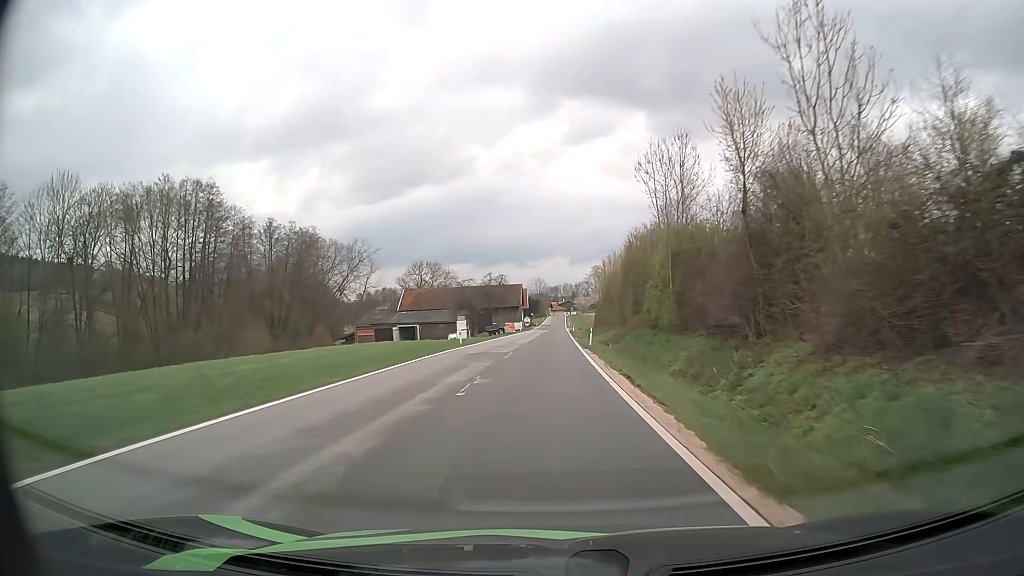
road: tertiary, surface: asphalt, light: Day
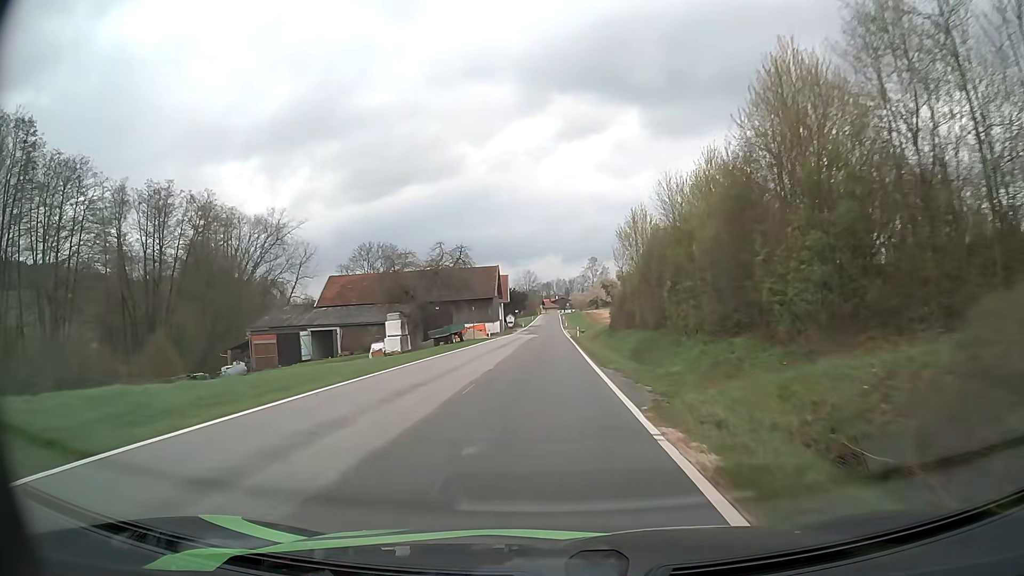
(+0.3, +36.5) m; +1°
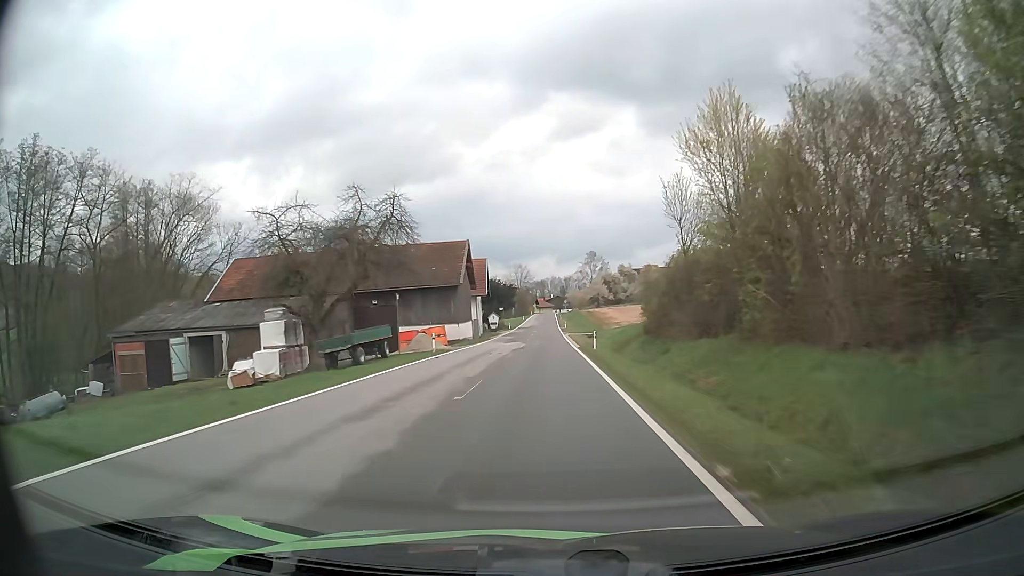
(0.0, +24.5) m; 0°
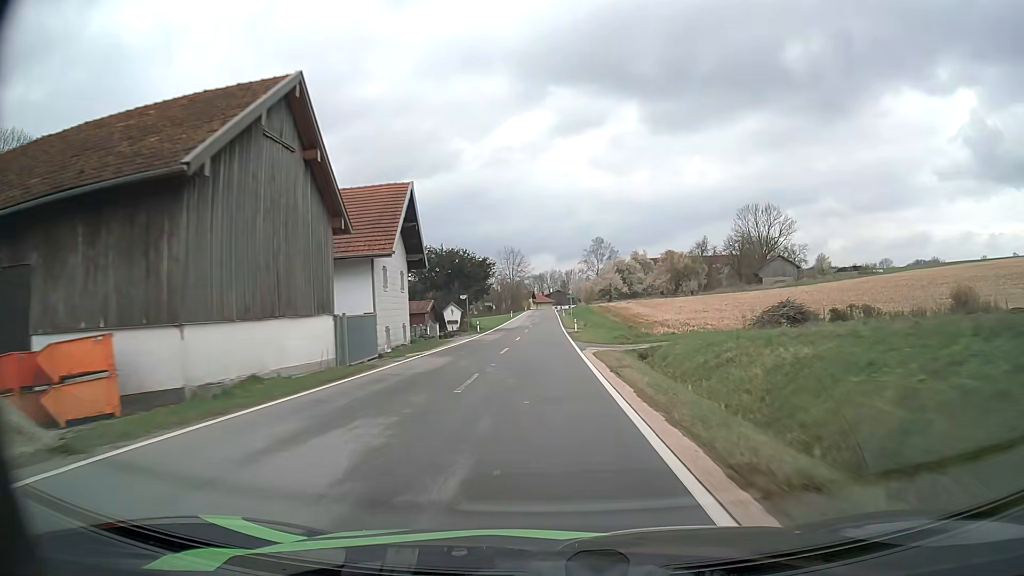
(+0.2, +36.4) m; 0°
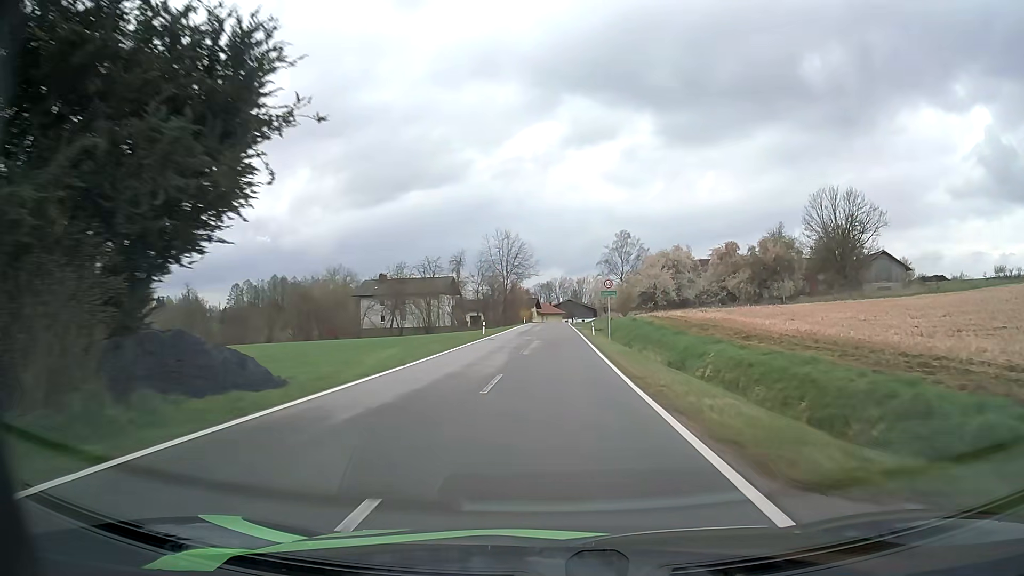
(-0.3, +48.4) m; -1°
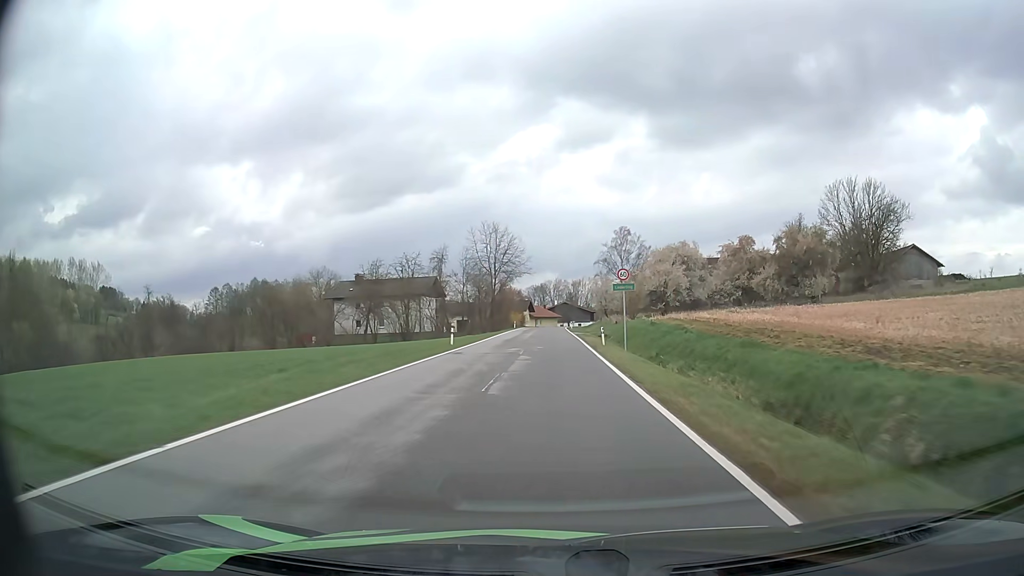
(0.0, +12.1) m; +1°
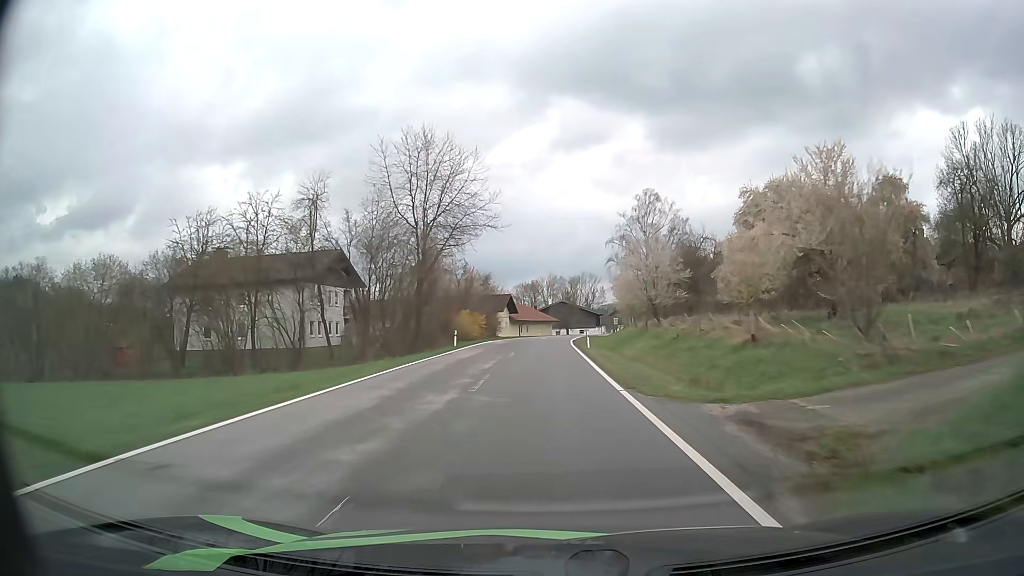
(+0.3, +48.2) m; +1°
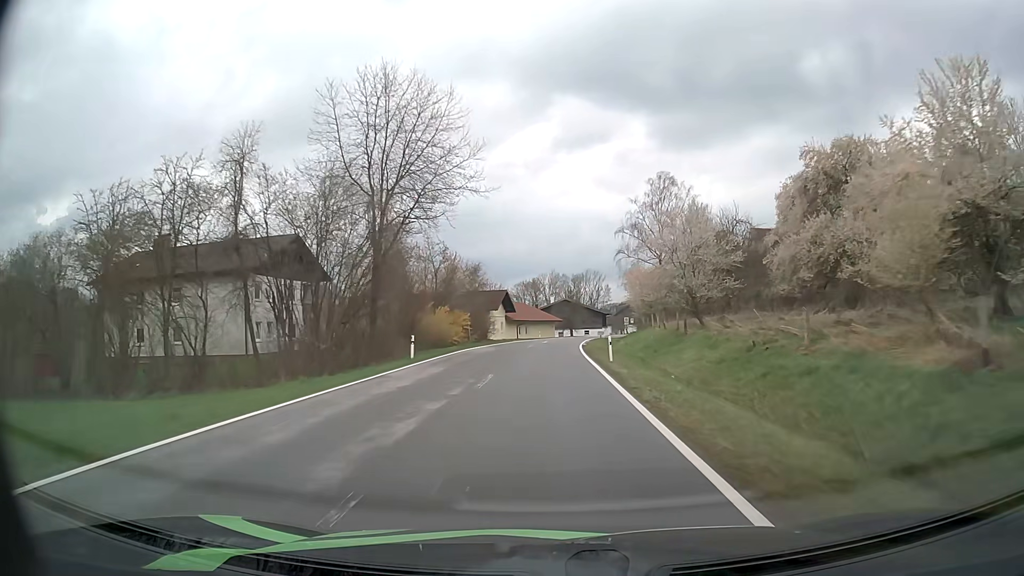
(0.0, +11.9) m; 0°
(0, +10) (0, +20) (0, +30) (0, +40) (+1, +50) (+2, +60) (+3, +70) (+4, +80) (+6, +90) (+8, +99) m
